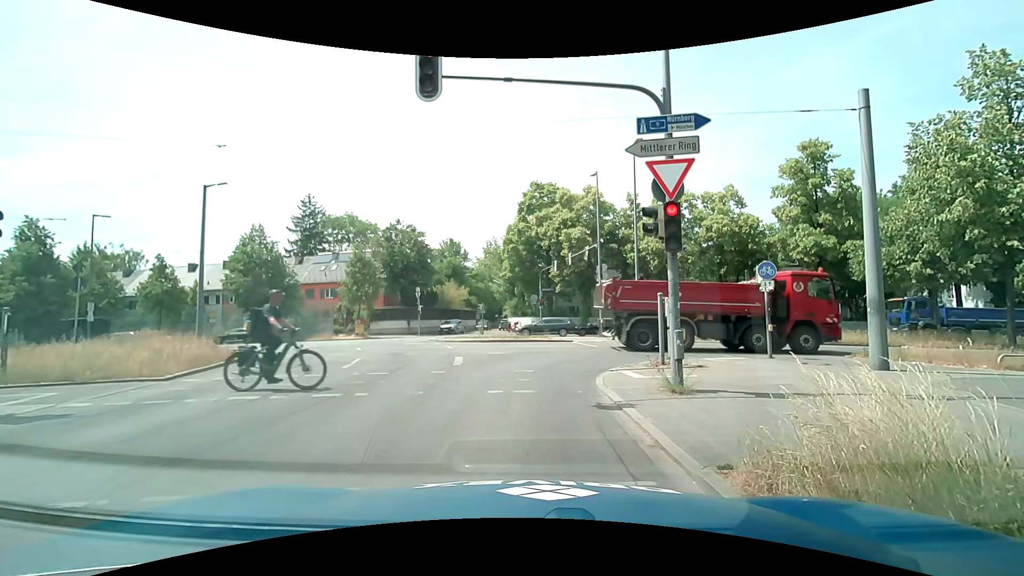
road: secondary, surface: asphalt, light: Day
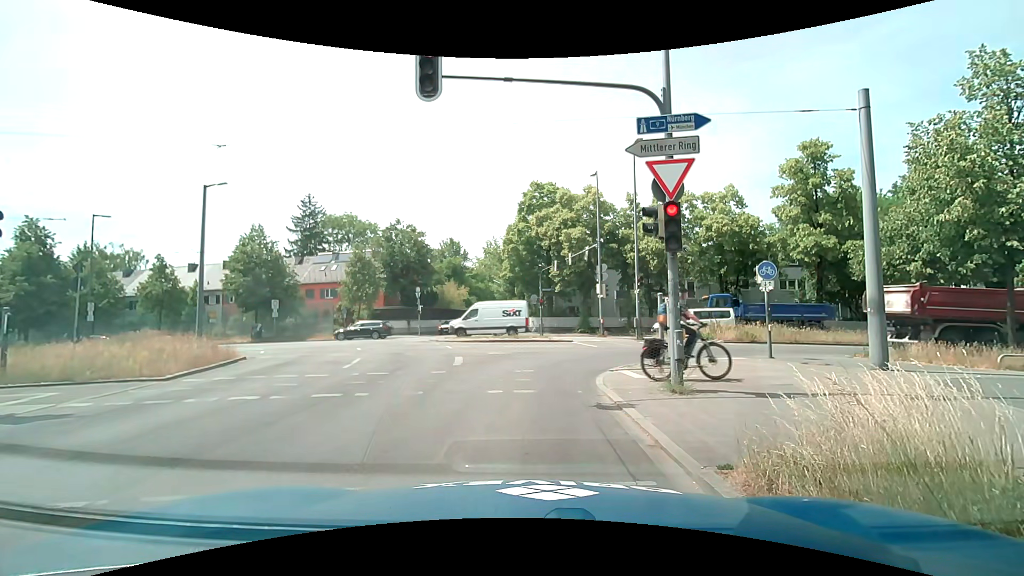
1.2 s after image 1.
(0.0, 0.0) m; 0°
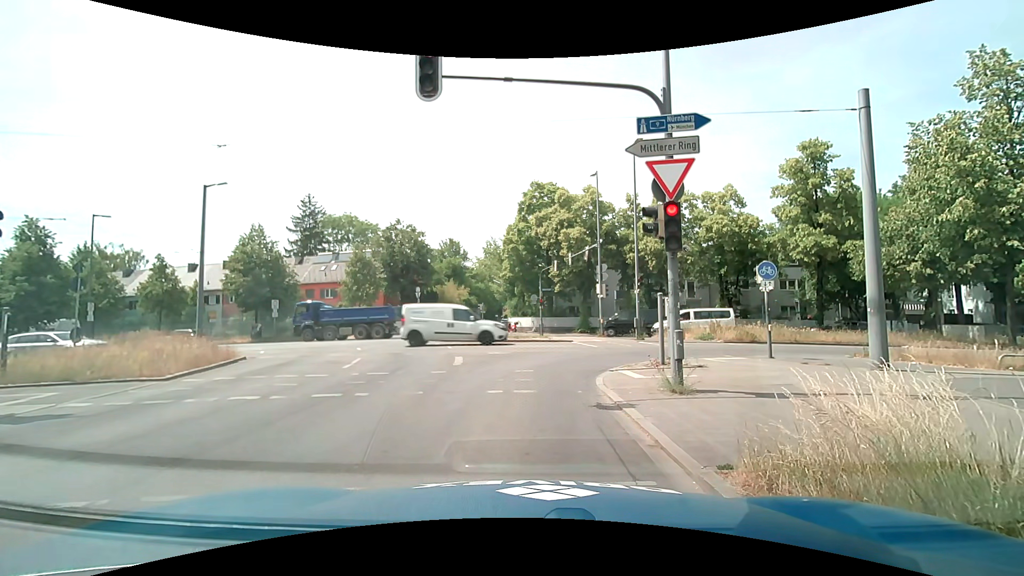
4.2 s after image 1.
(0.0, 0.0) m; 0°
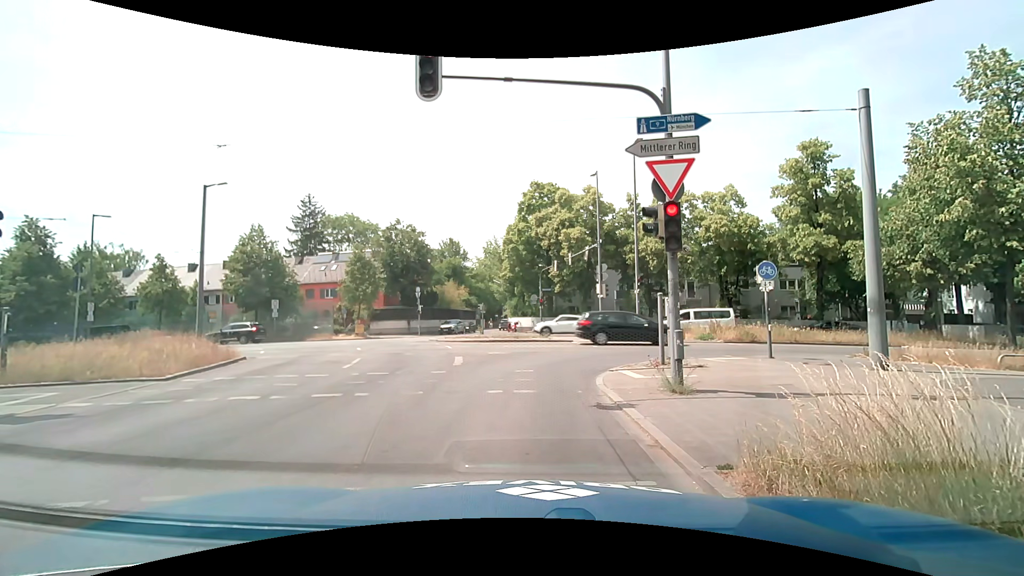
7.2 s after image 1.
(0.0, 0.0) m; 0°
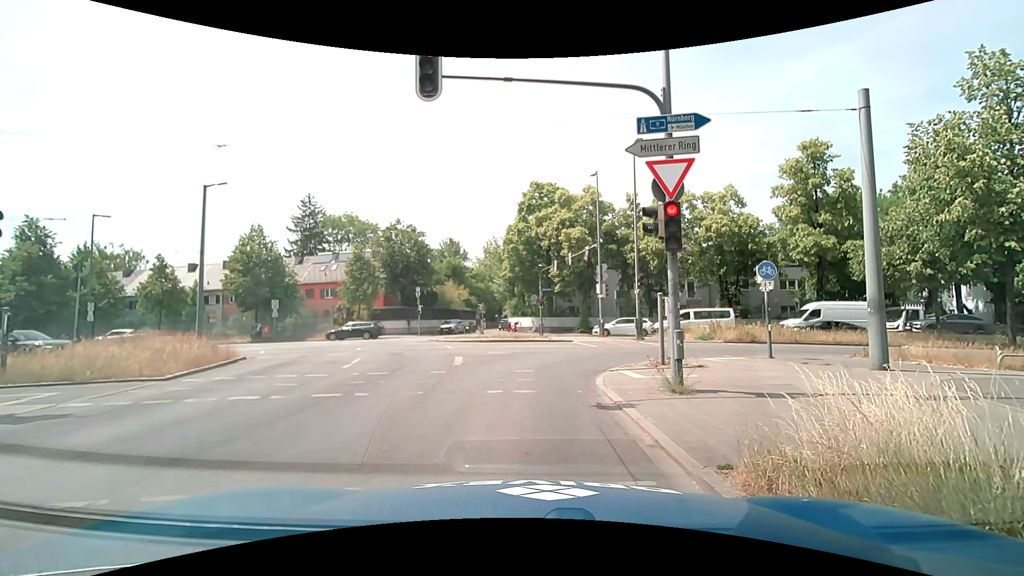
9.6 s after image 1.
(0.0, 0.0) m; 0°
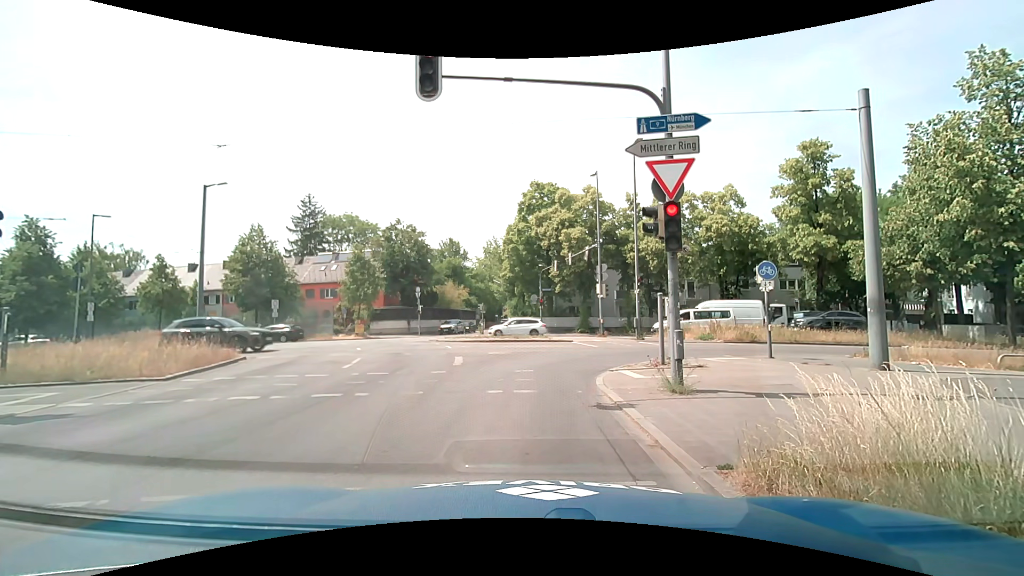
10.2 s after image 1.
(0.0, 0.0) m; 0°
